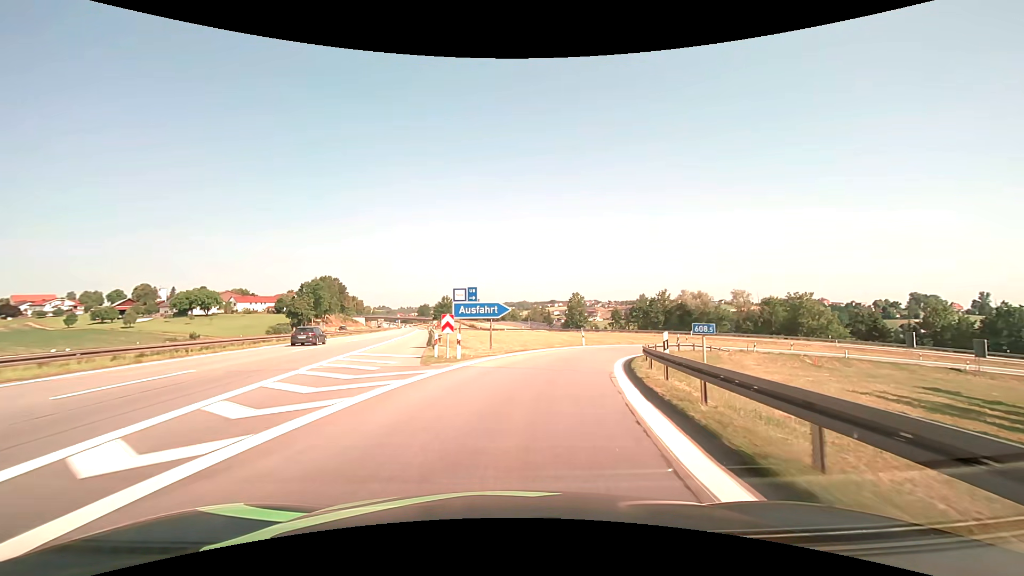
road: motorway_link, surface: asphalt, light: Day
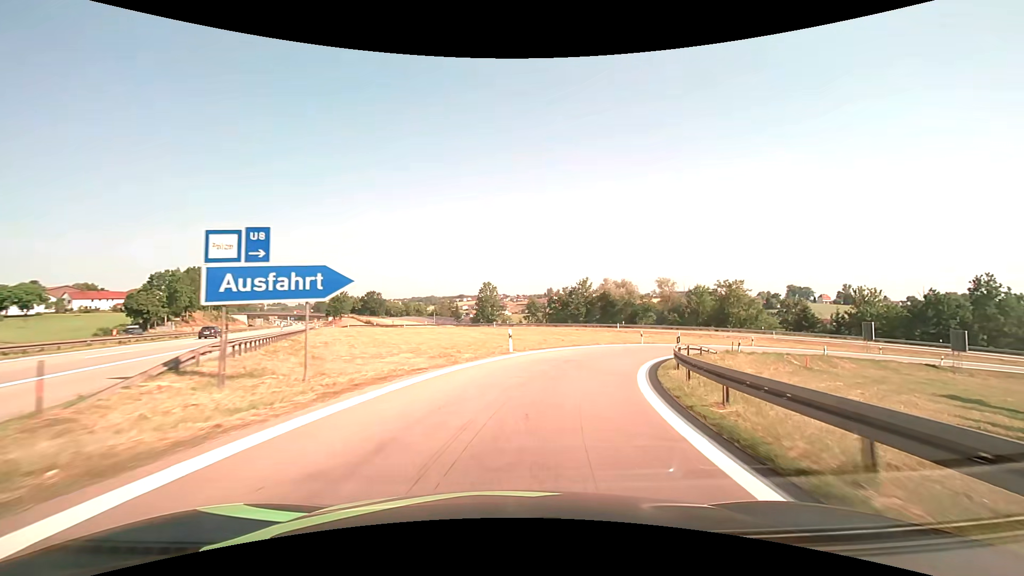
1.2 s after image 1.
(+1.5, +16.7) m; +10°
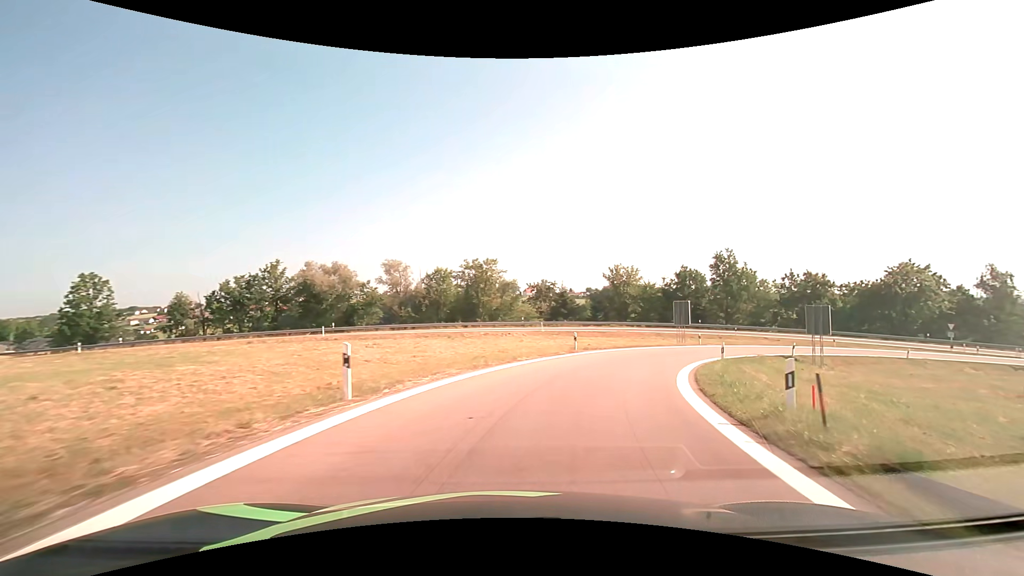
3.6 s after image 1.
(+7.6, +30.5) m; +31°
(+1, +10) (+4, +19) (+9, +28) (+15, +36) (+23, +42) (+32, +47) (+41, +51) (+51, +52) (+61, +52) (+70, +50) m
